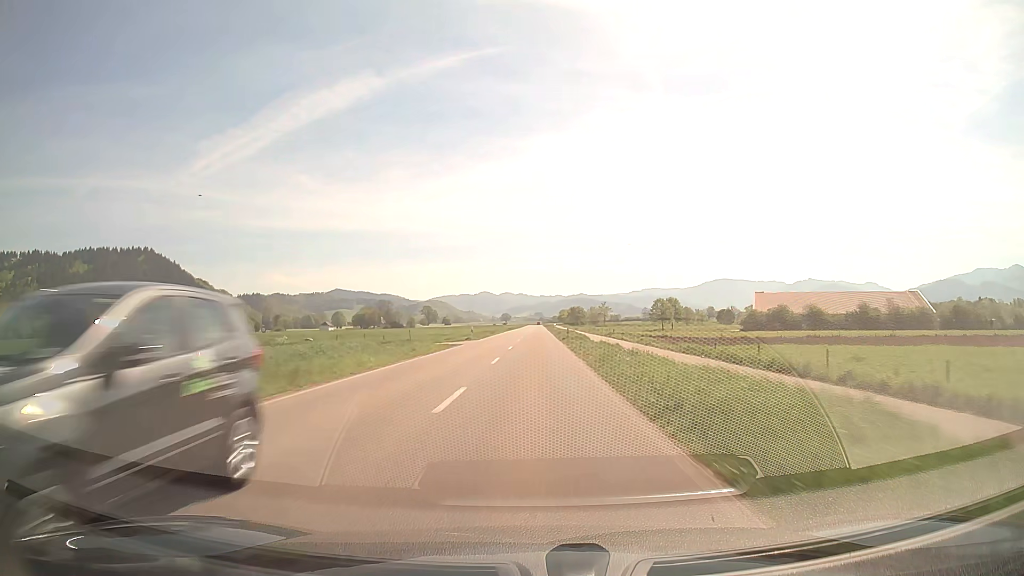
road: secondary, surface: asphalt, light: Day
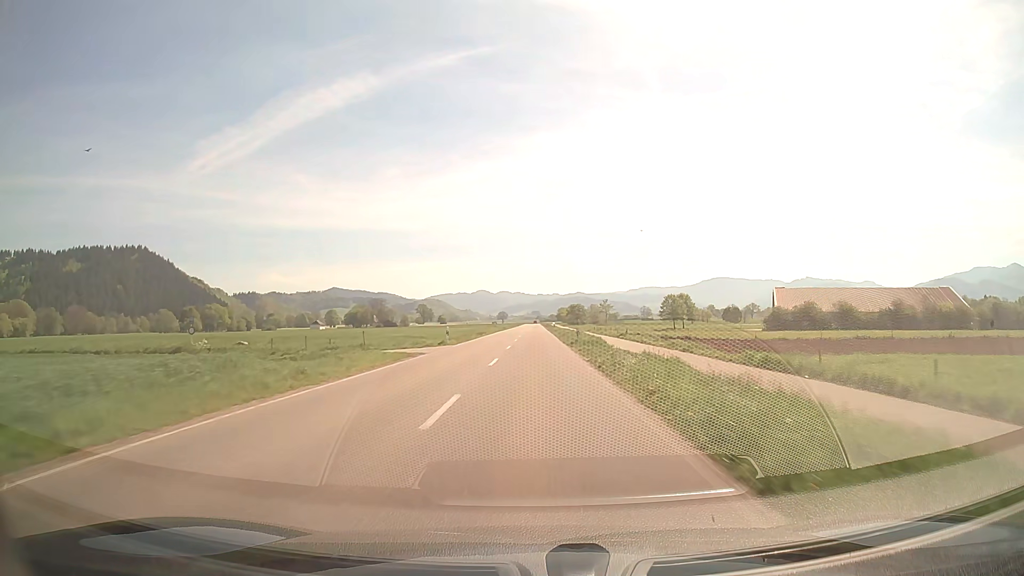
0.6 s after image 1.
(0.0, +13.7) m; 0°
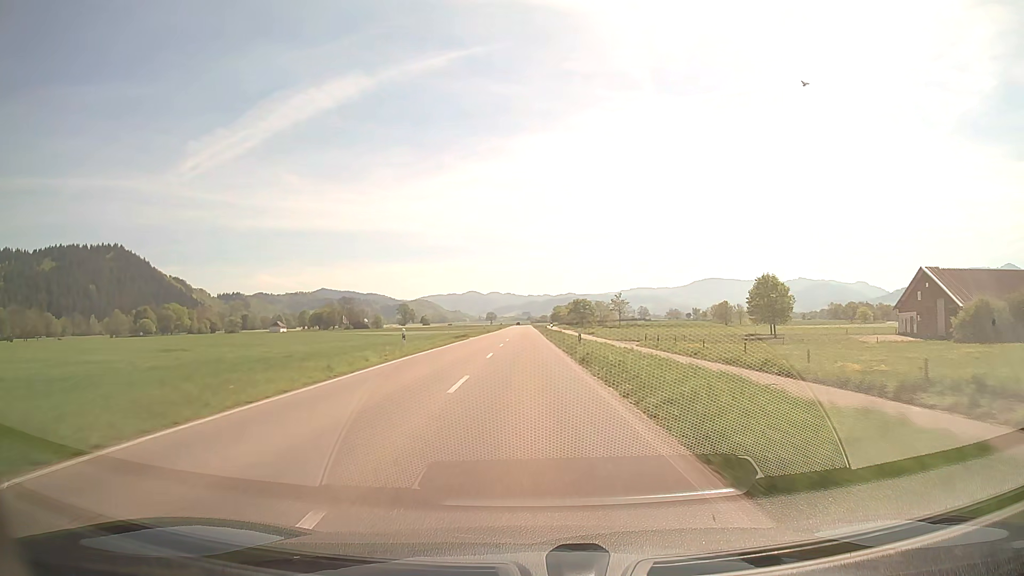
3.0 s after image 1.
(+0.5, +56.0) m; +1°
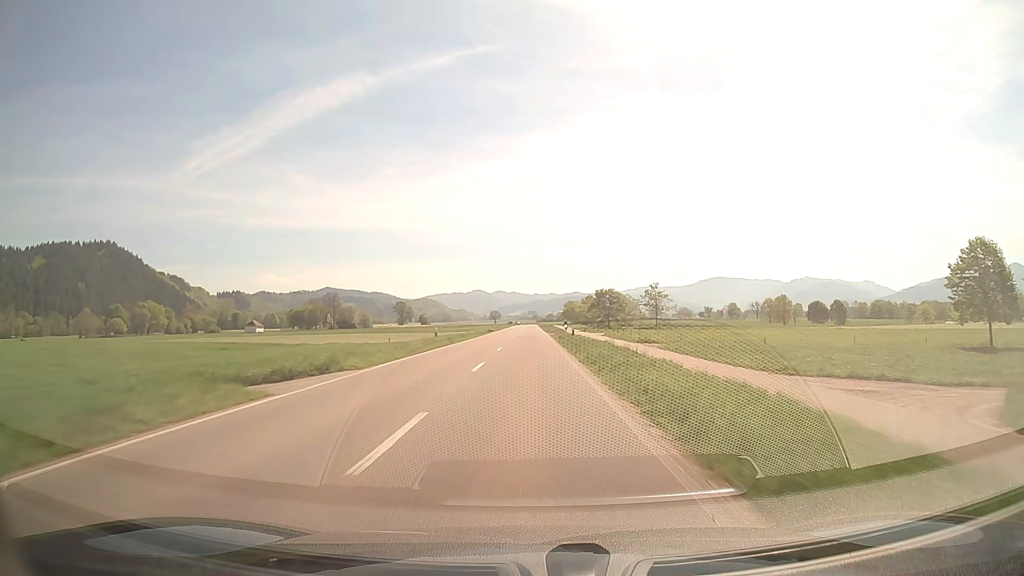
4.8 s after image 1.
(-0.1, +43.1) m; -1°
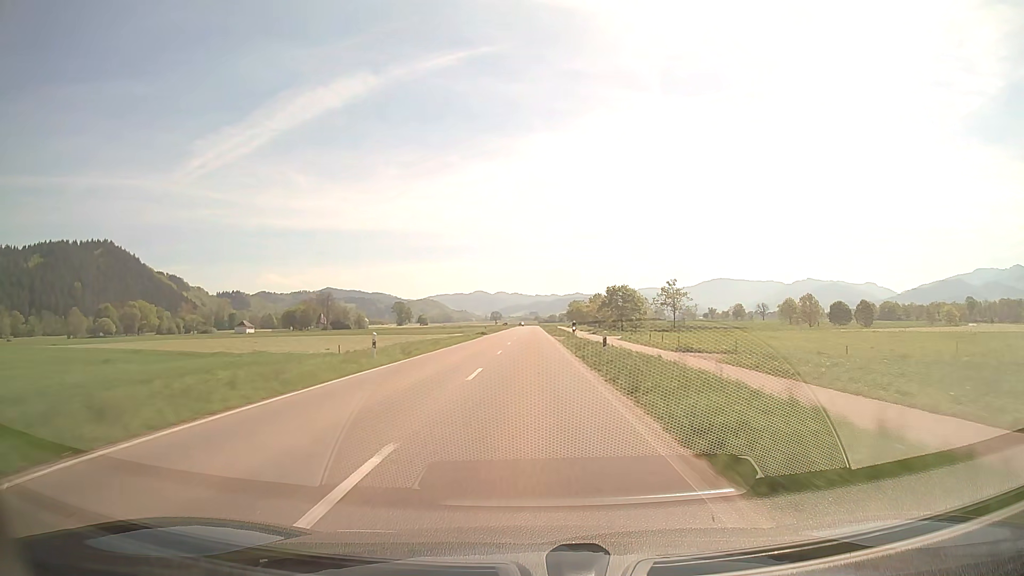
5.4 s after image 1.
(0.0, +14.5) m; 0°
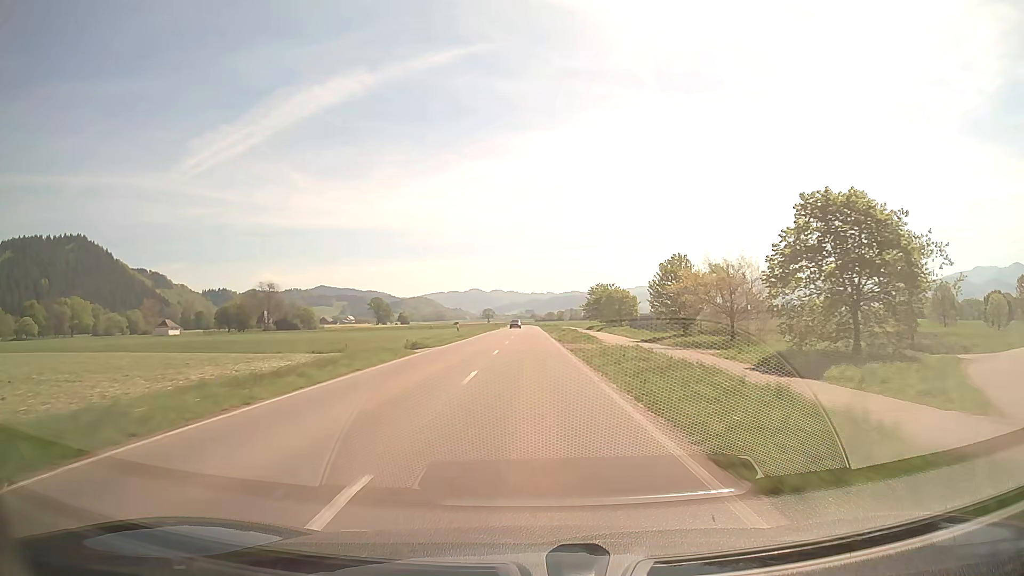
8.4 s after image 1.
(+0.1, +74.0) m; 0°
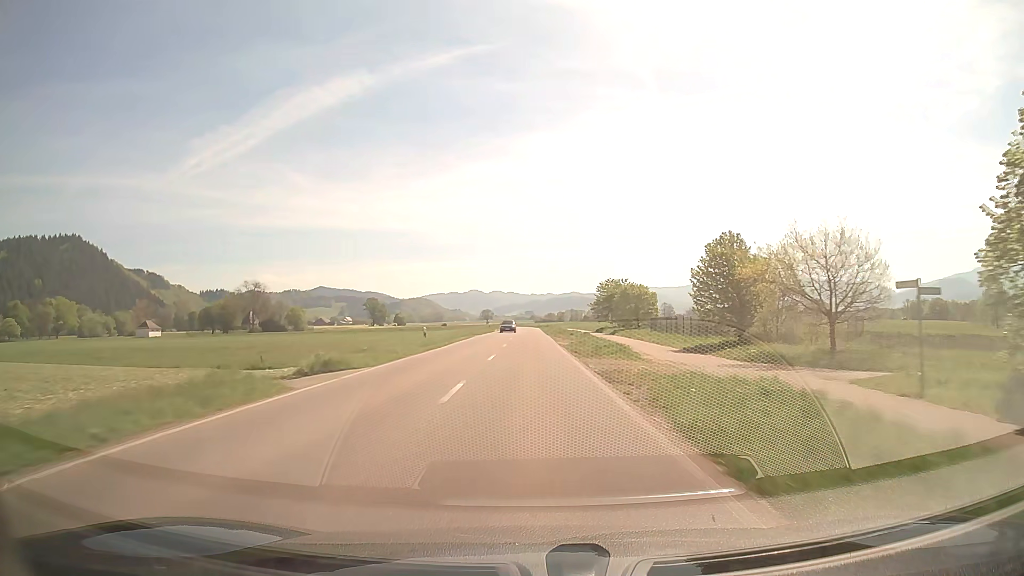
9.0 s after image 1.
(0.0, +15.0) m; 0°
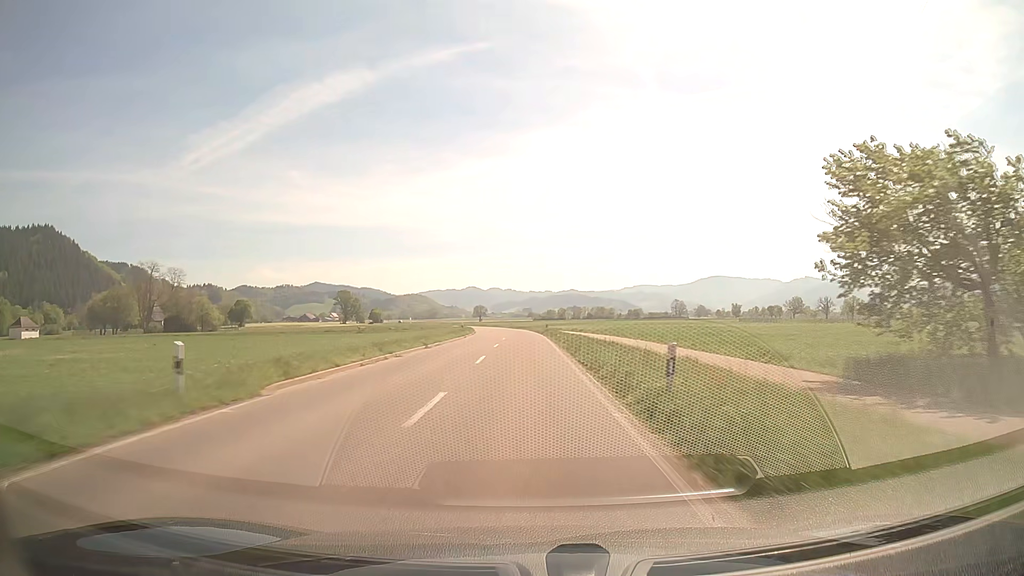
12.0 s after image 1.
(+0.1, +74.7) m; 0°
(0, +10) (0, +20) (0, +30) (0, +40) (0, +50) (-1, +60) (-1, +70) (-2, +80) (-3, +90) (-4, +100) m
